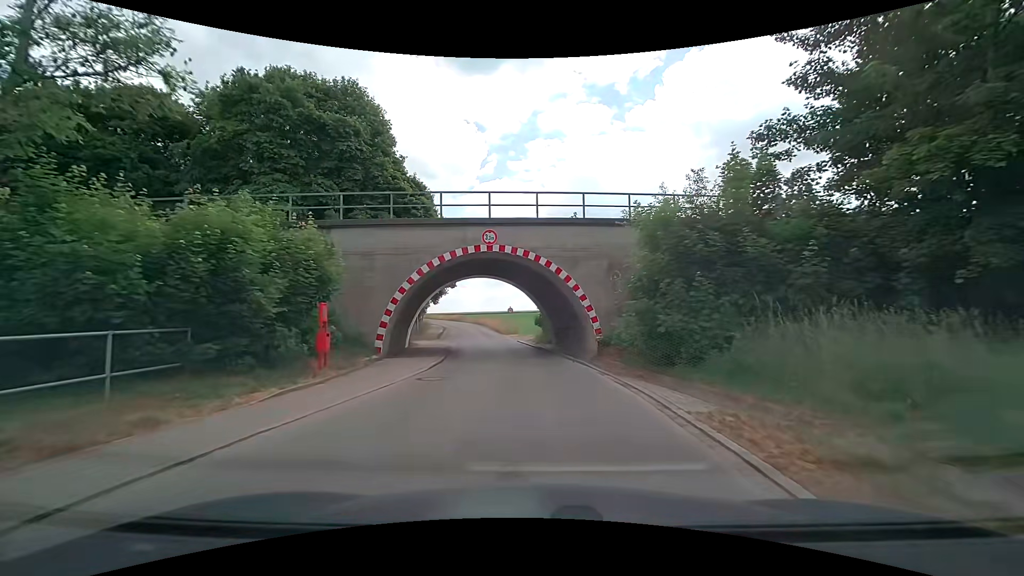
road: residential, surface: asphalt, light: Day
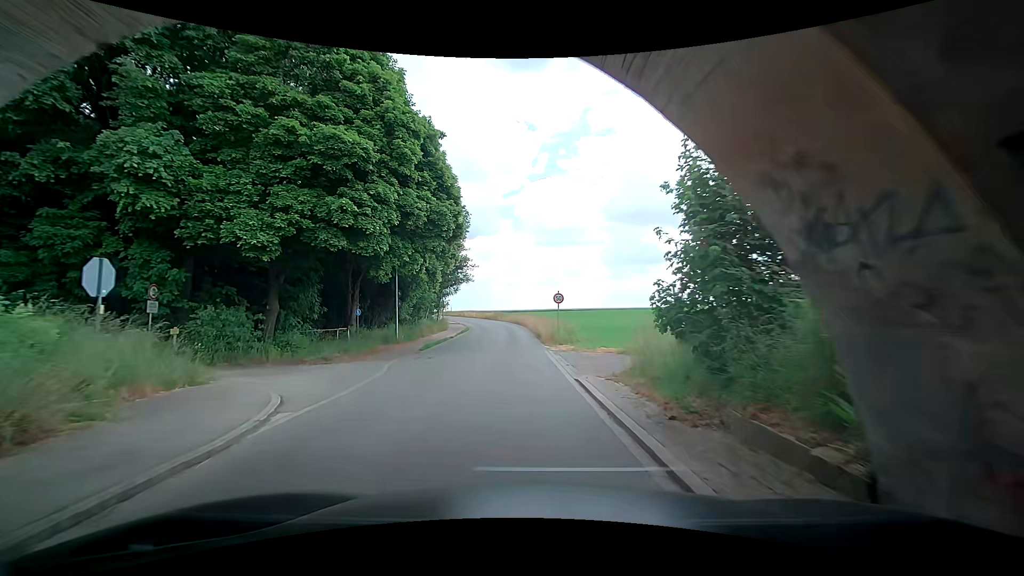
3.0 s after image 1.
(-0.9, +24.9) m; -8°
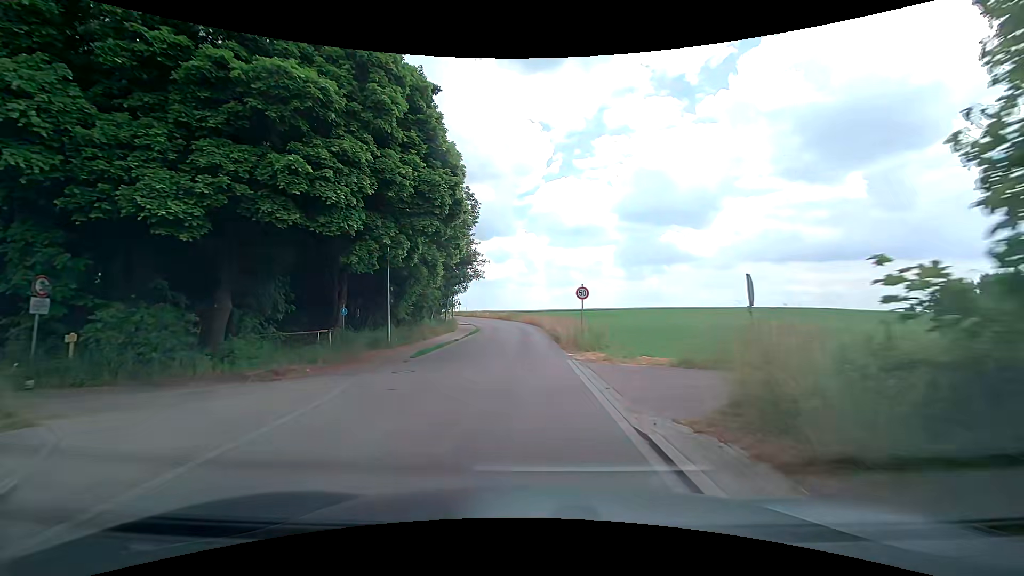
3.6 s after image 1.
(-0.1, +5.3) m; -3°
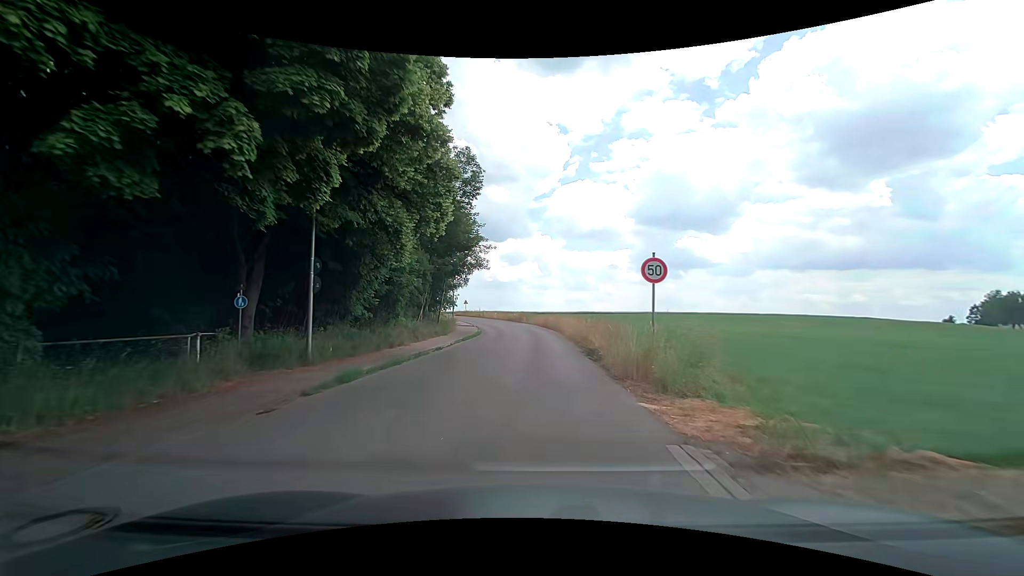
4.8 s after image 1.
(+0.3, +11.3) m; +1°
(0, +10) (0, +20) (0, +30) (0, +40) (-1, +50) (-2, +60) (-4, +70) (-7, +79) (-11, +88) (-16, +97) m
